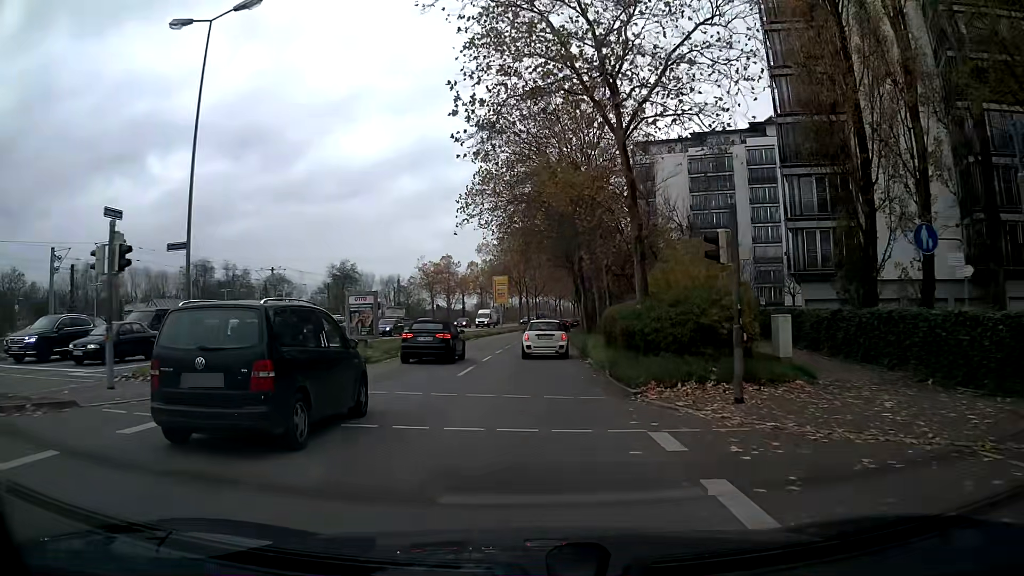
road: secondary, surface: asphalt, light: Day
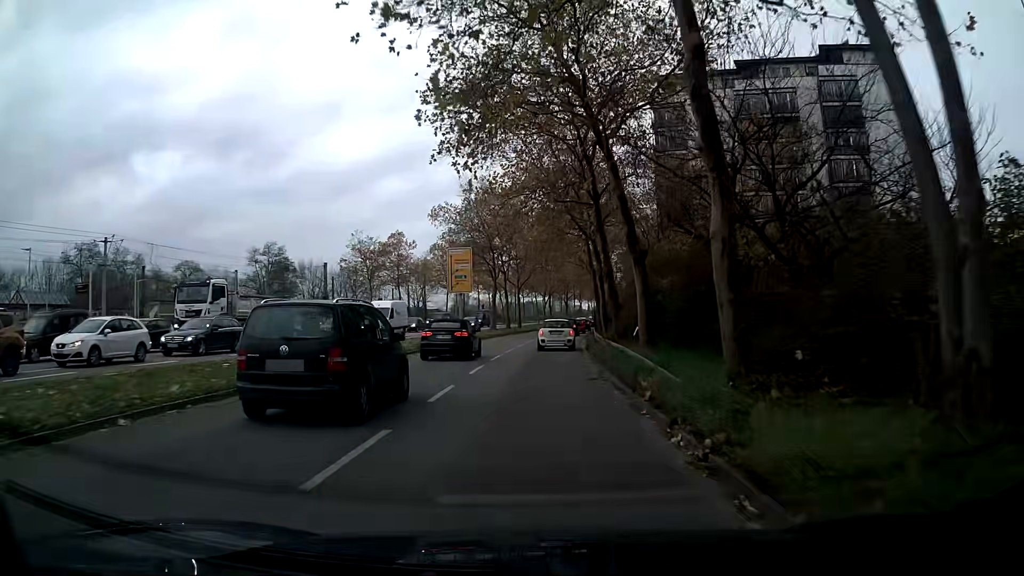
(+0.4, +30.5) m; +2°
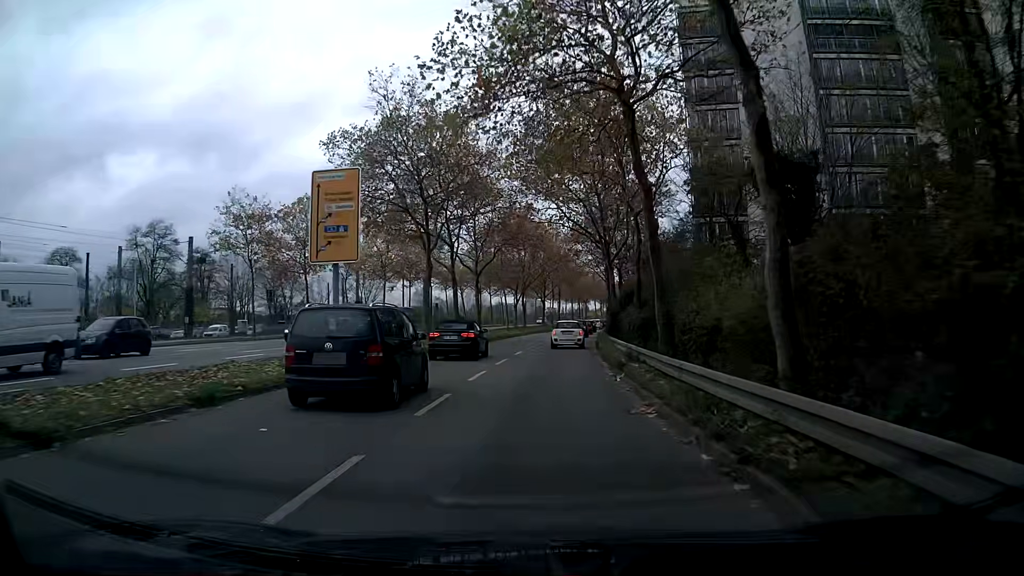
(+0.4, +25.6) m; +2°
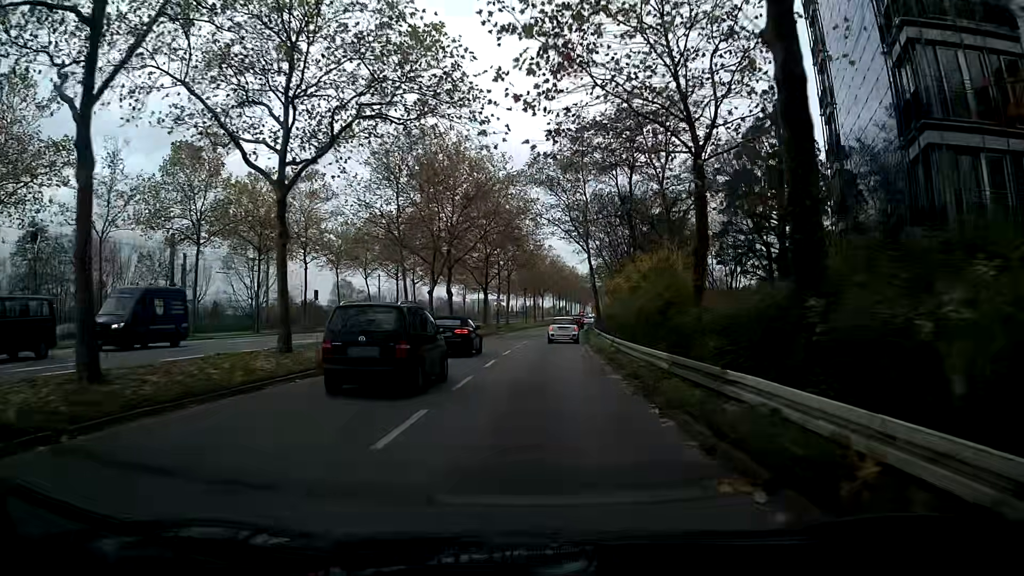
(+1.5, +32.9) m; +8°
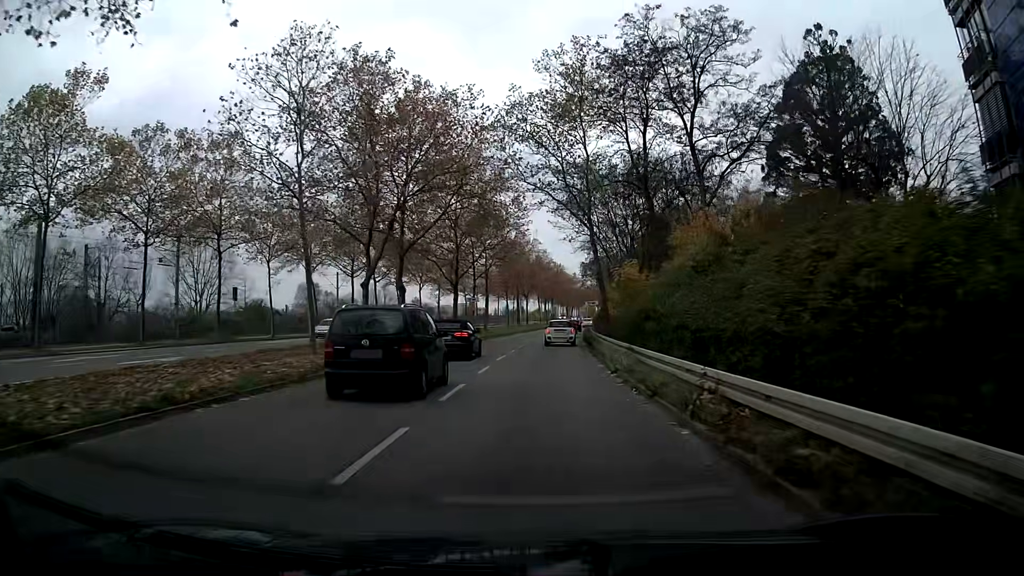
(-0.1, +13.5) m; -3°
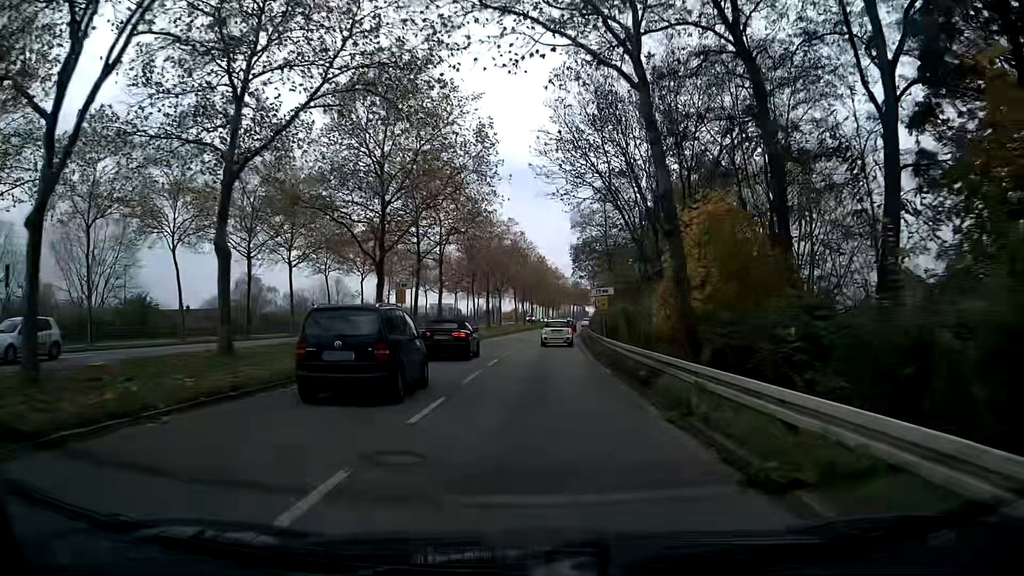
(+0.5, +20.7) m; +3°
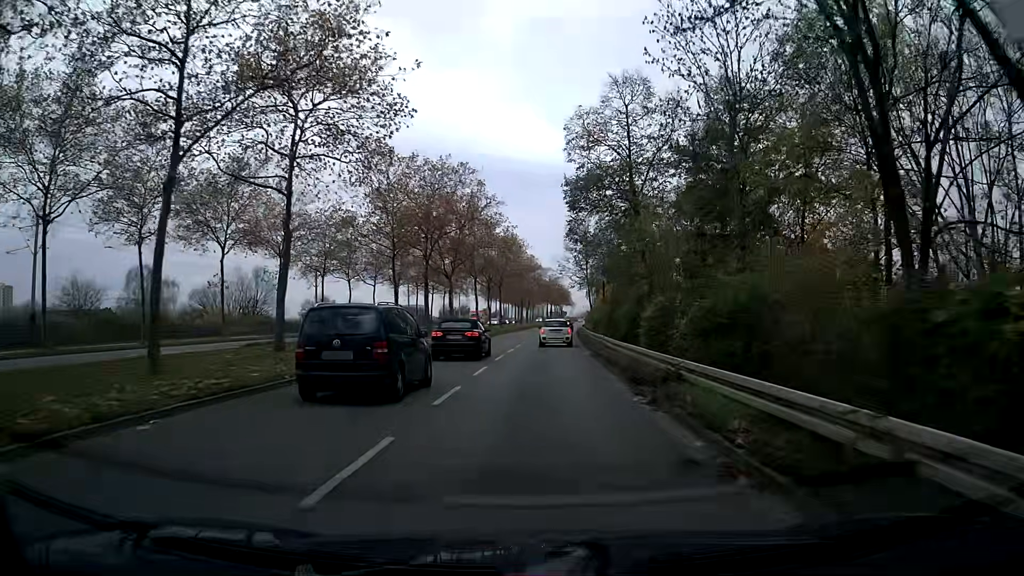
(+0.3, +28.3) m; +1°
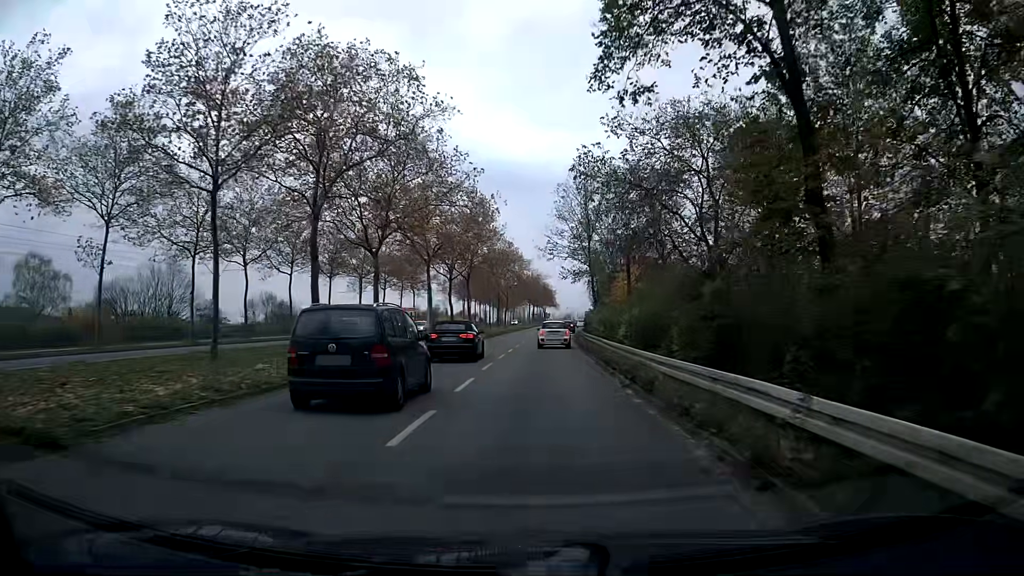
(+0.2, +21.6) m; +2°
(0, +10) (0, +20) (0, +30) (+1, +40) (+1, +50) (+1, +60) (+2, +70) (+2, +80) (+3, +90) (+3, +100) m
